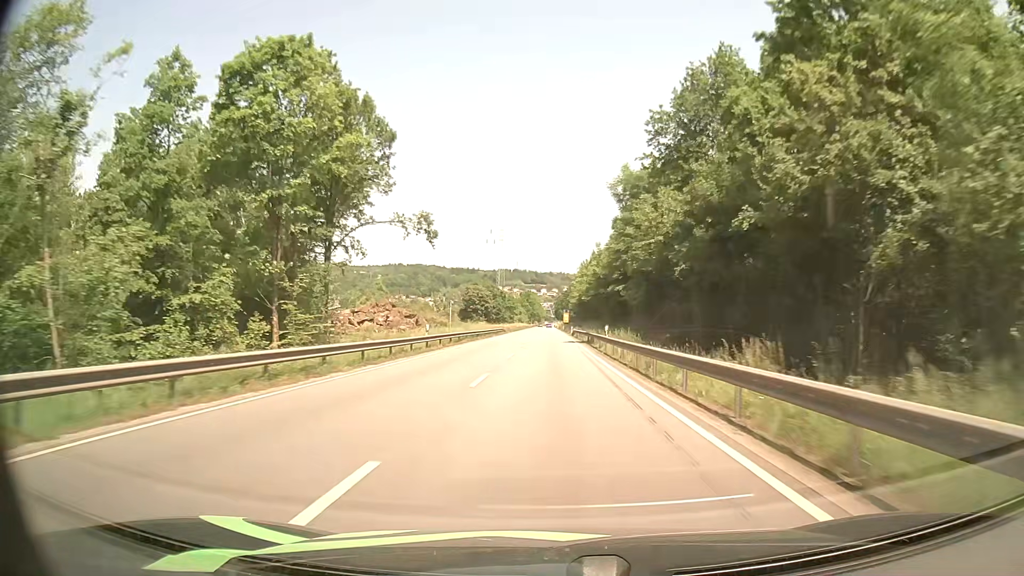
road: primary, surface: asphalt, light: Day
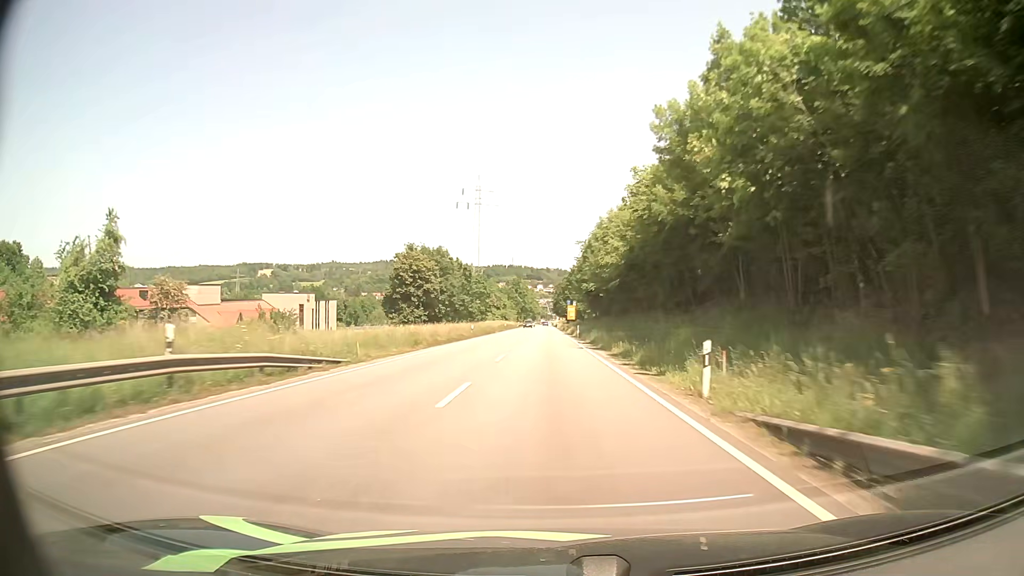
(-0.2, +76.1) m; 0°
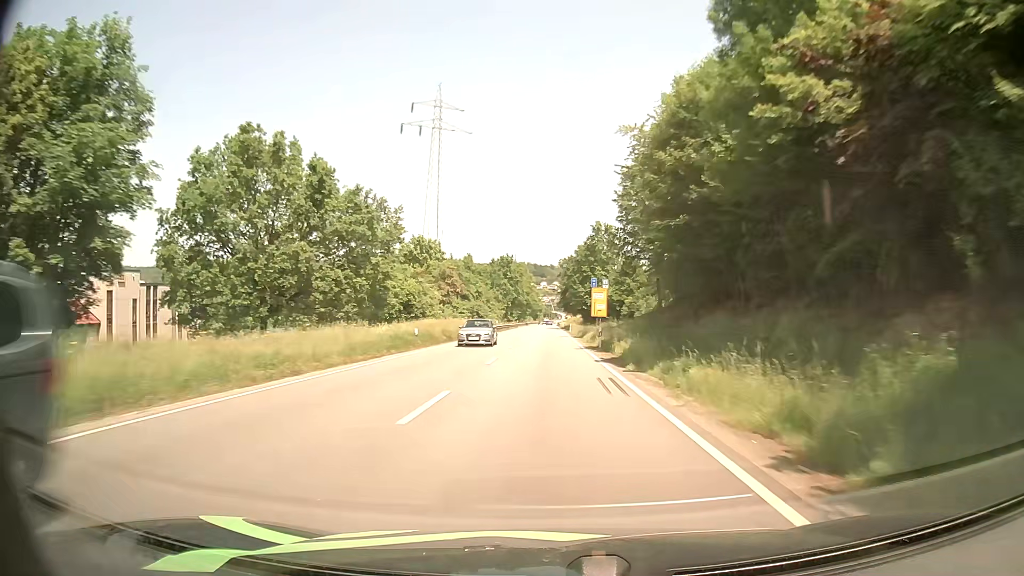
(-0.2, +73.8) m; 0°
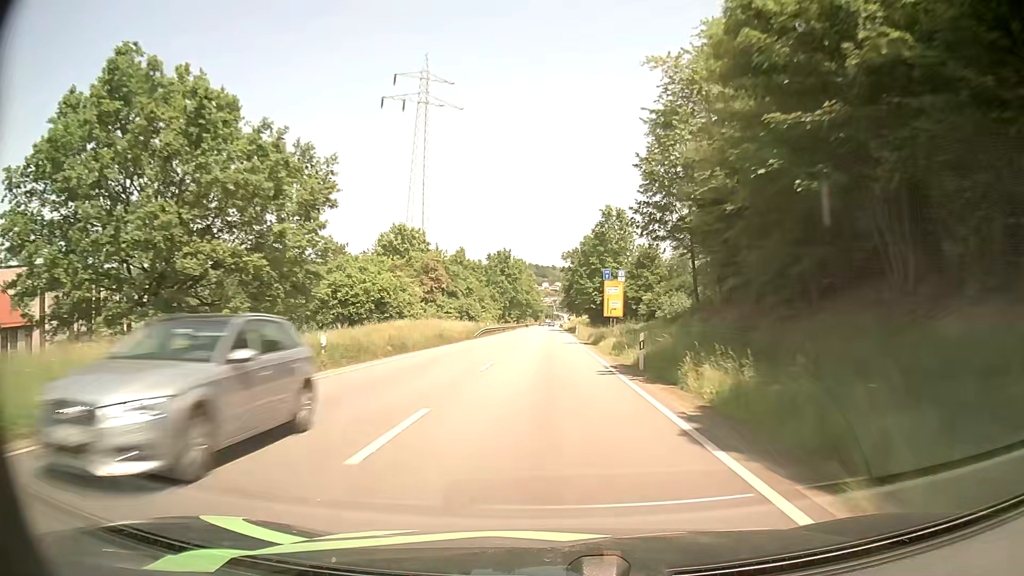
(0.0, +14.5) m; 0°
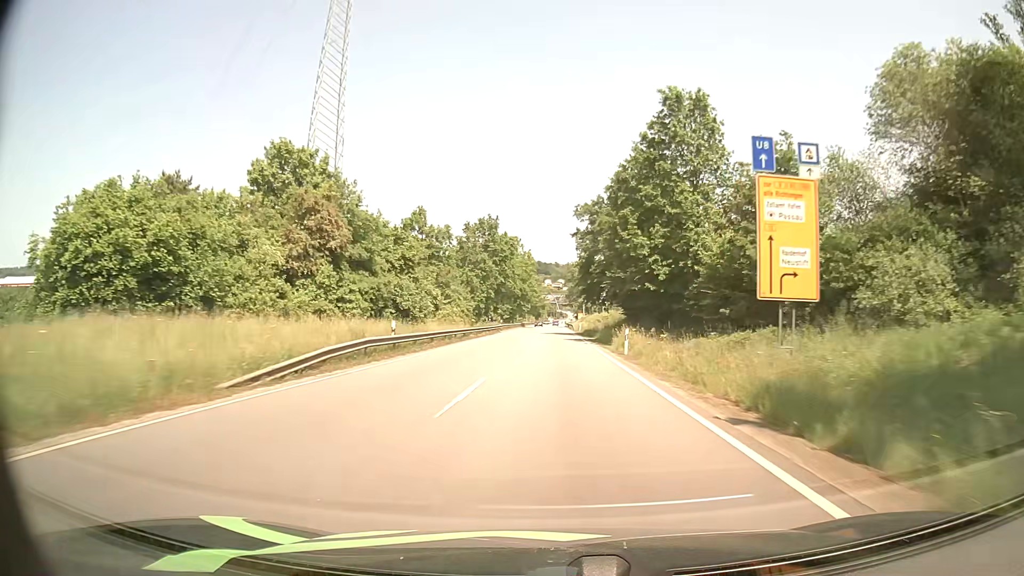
(0.0, +42.5) m; 0°
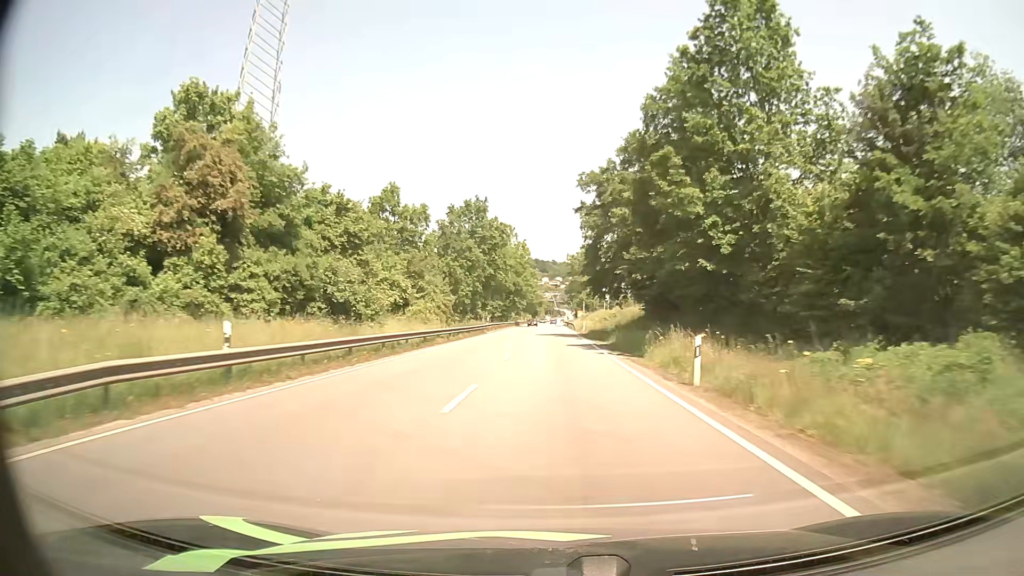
(0.0, +13.5) m; 0°
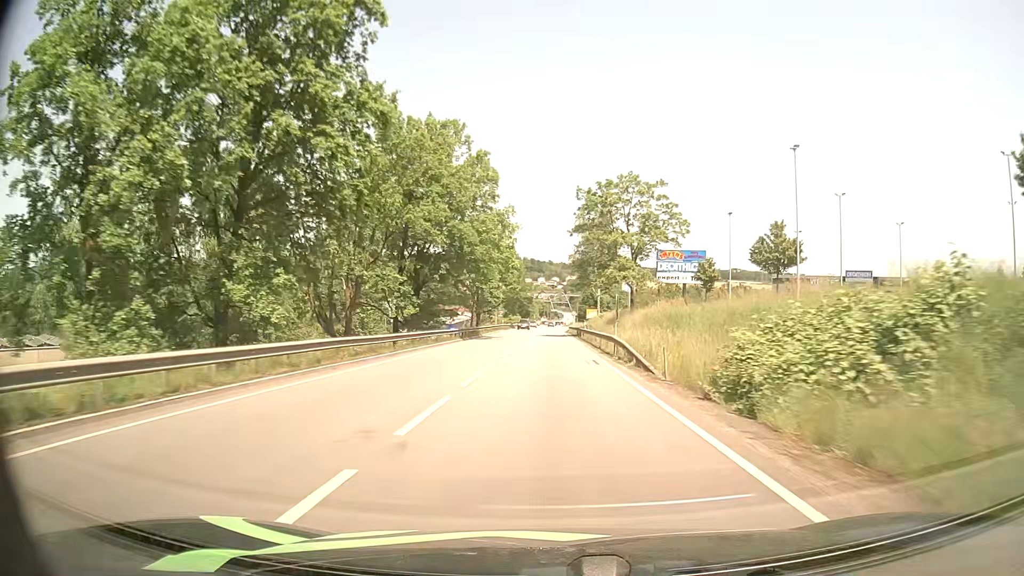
(+0.5, +63.3) m; +1°
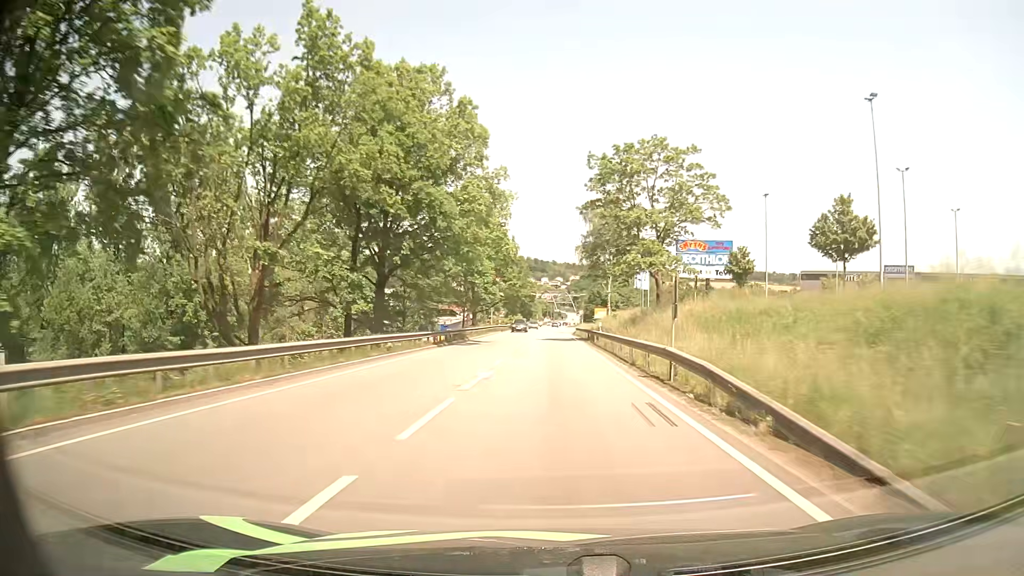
(-0.1, +12.3) m; -1°
(0, +10) (0, +20) (0, +30) (0, +40) (0, +50) (0, +60) (0, +70) (0, +80) (0, +90) (+1, +100) m
